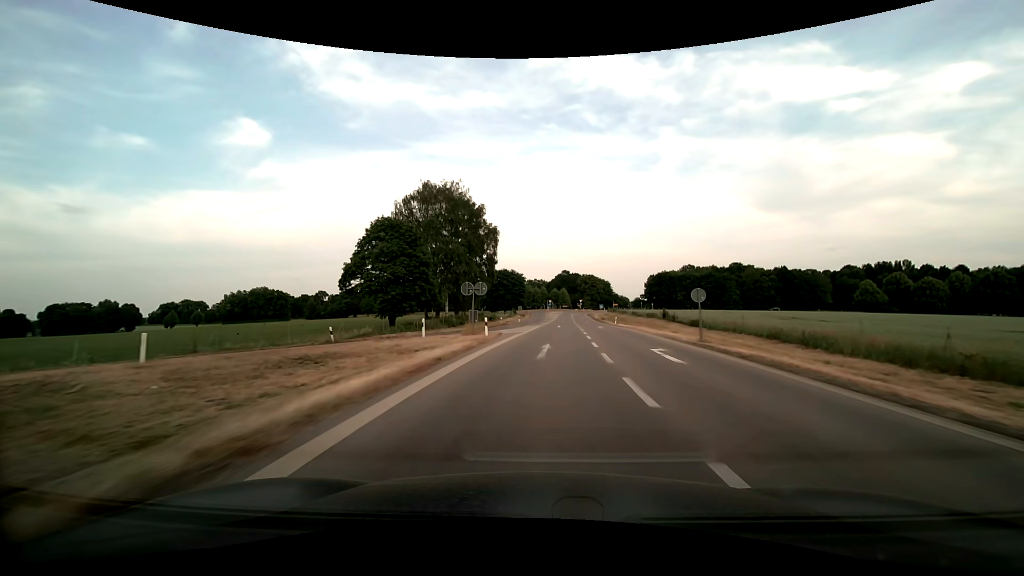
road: motorway_link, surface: asphalt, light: Day
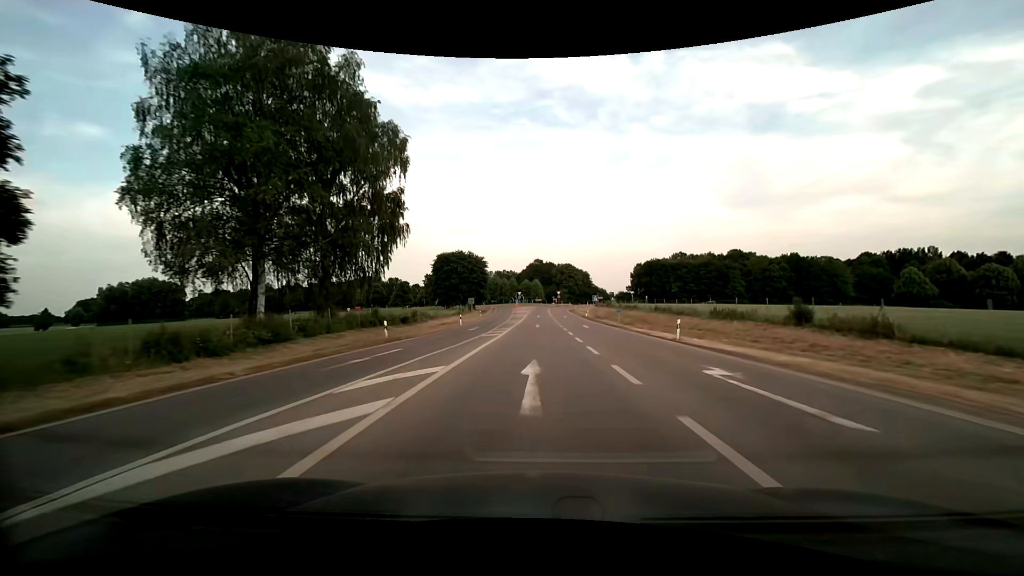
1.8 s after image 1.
(+1.9, +39.9) m; +4°
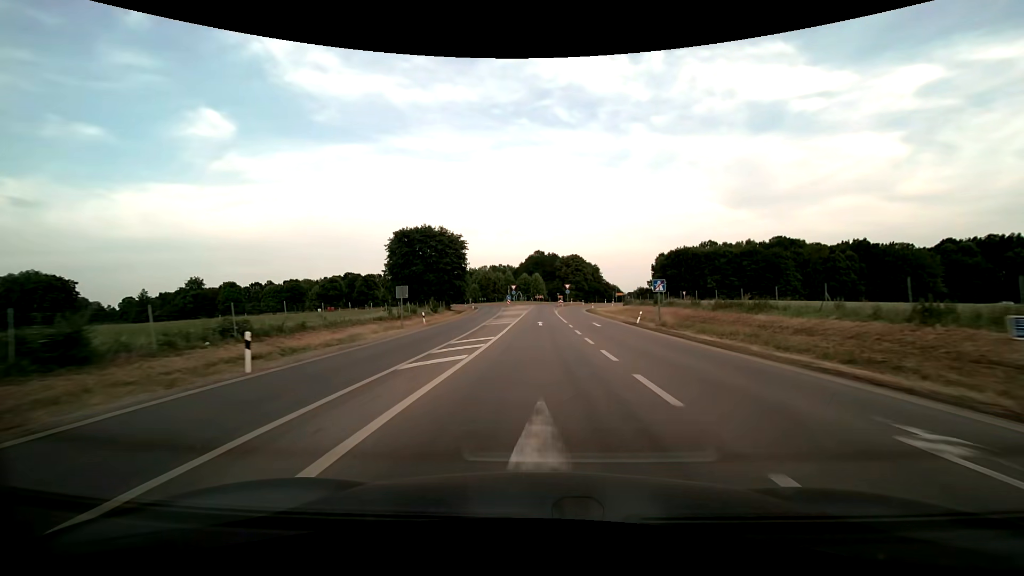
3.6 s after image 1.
(0.0, +38.0) m; 0°
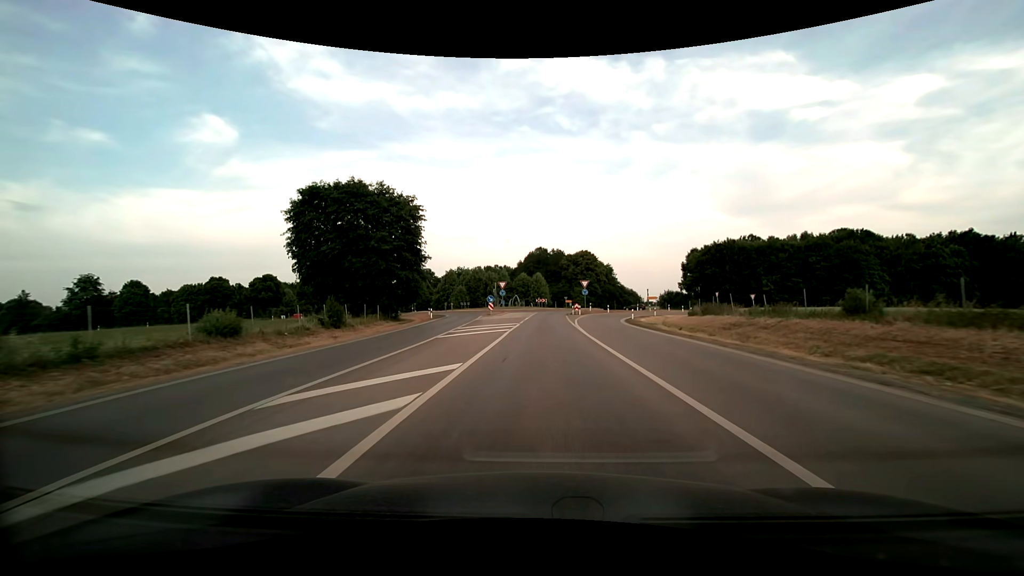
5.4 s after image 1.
(0.0, +35.0) m; 0°
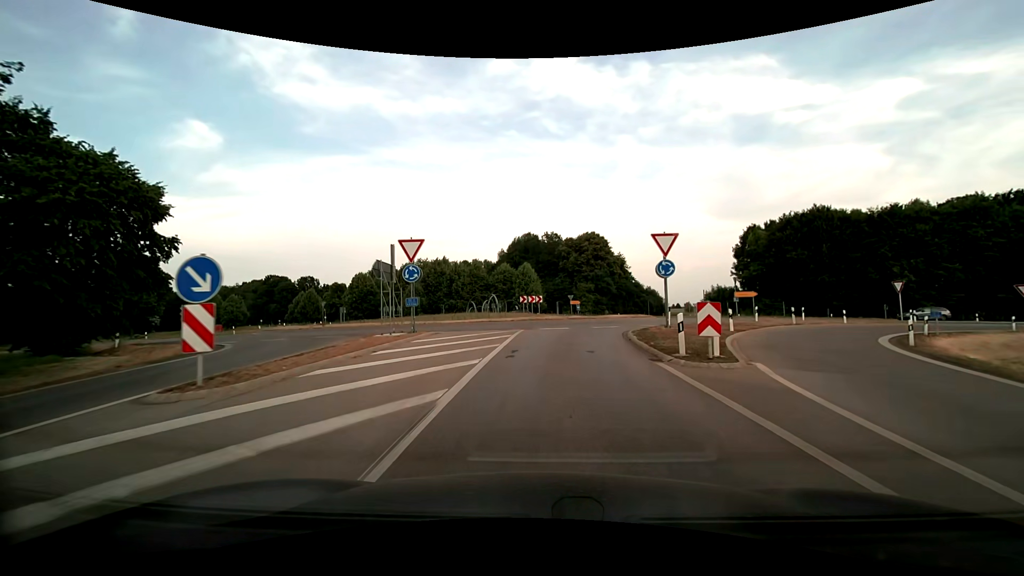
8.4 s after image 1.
(+0.2, +44.2) m; +1°
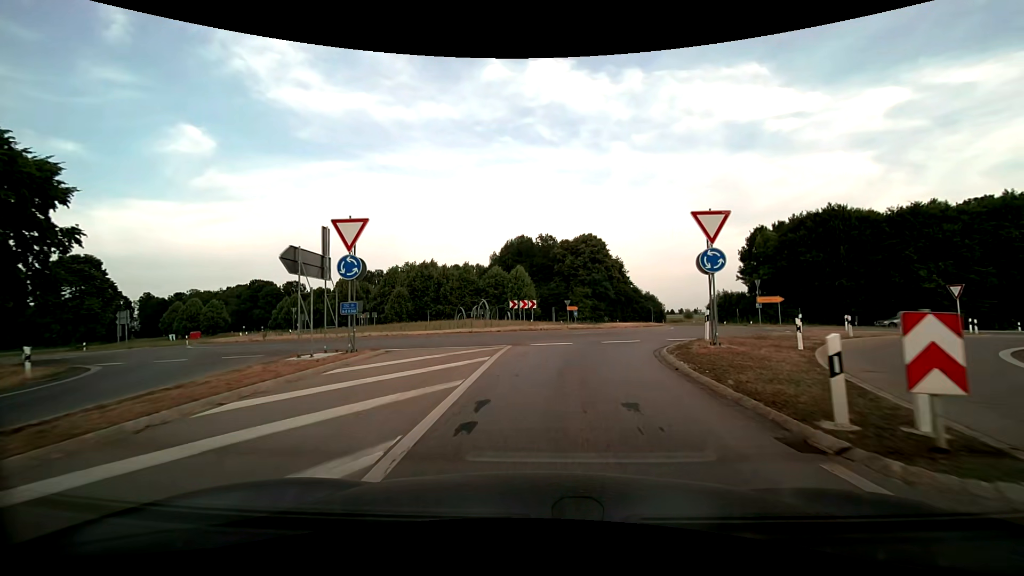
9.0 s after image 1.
(0.0, +6.3) m; +1°
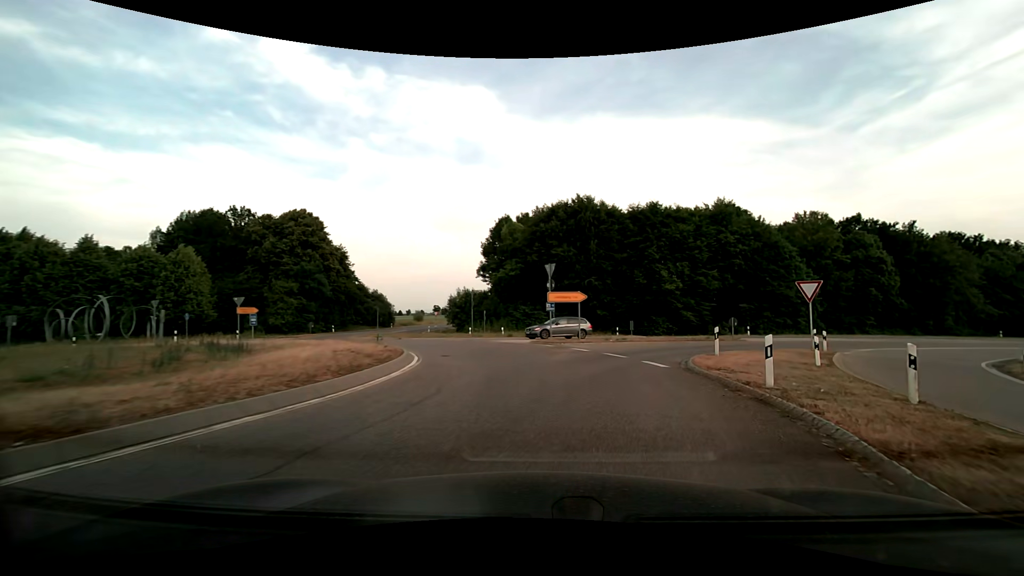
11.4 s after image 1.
(+4.1, +21.8) m; +31°
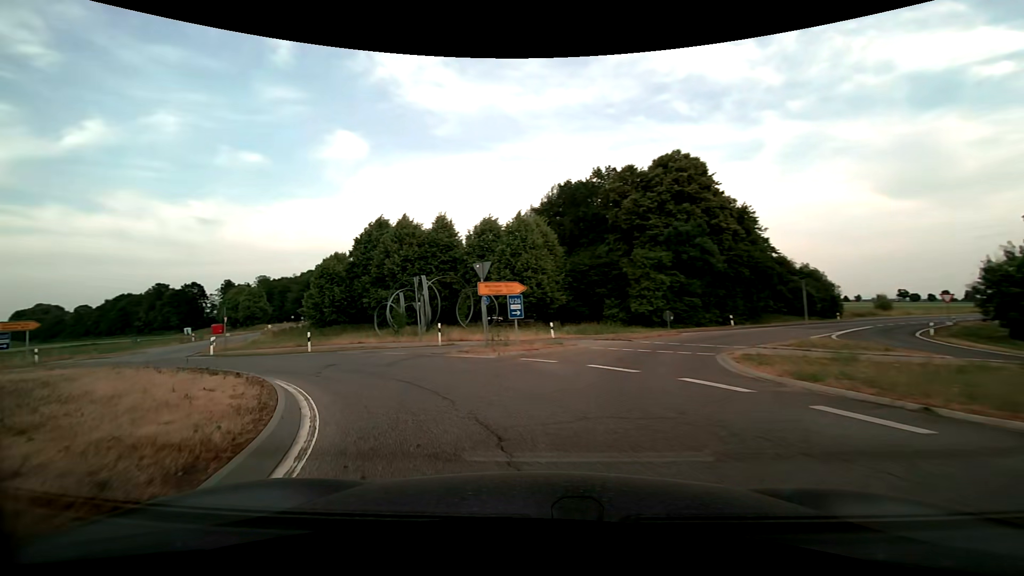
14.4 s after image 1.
(-6.7, +26.2) m; -47°
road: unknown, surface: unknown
(-2, +10) (-8, +18) (-17, +22) (-27, +21) (-36, +17) (-46, +14) (-56, +13) (-66, +14) (-75, +16) (-85, +18) m
